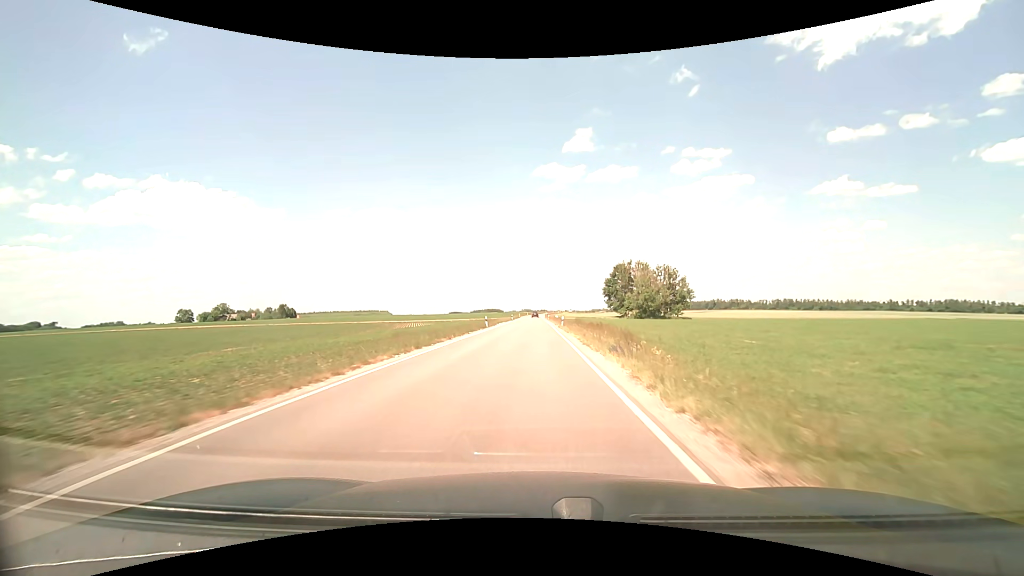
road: secondary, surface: asphalt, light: Day
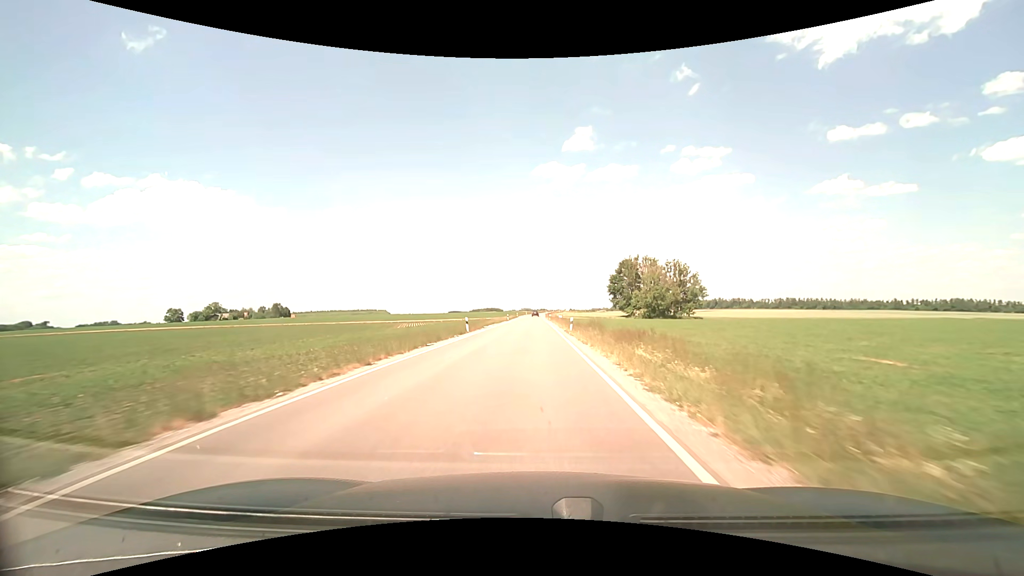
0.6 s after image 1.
(0.0, +12.3) m; 0°
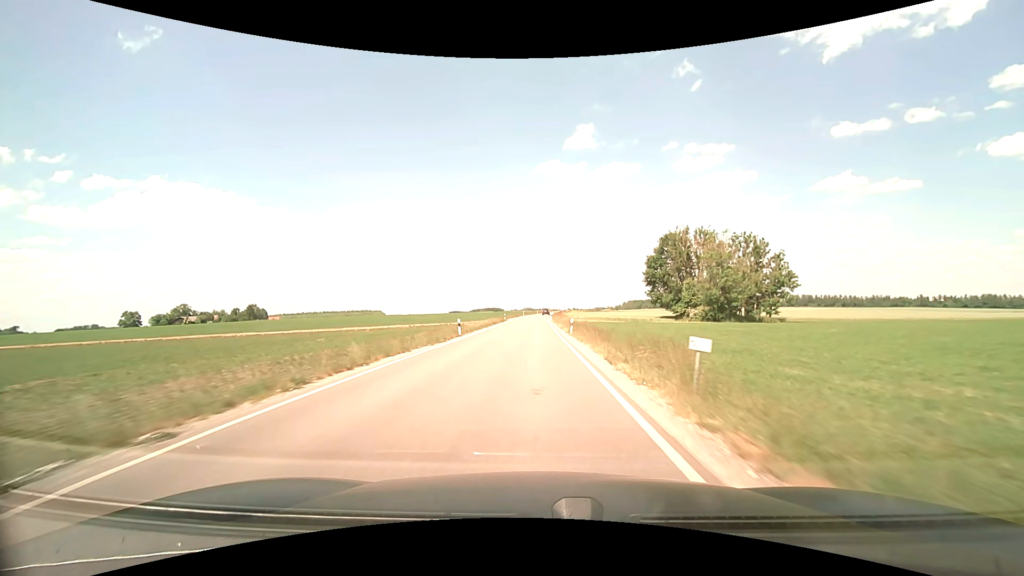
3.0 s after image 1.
(+0.1, +50.4) m; 0°
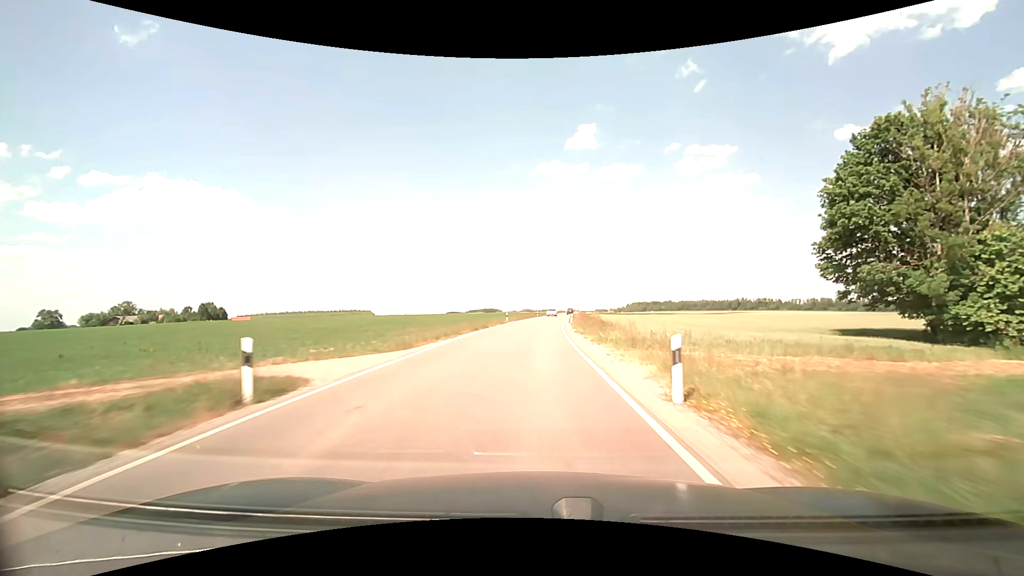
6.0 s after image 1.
(-0.4, +64.9) m; 0°
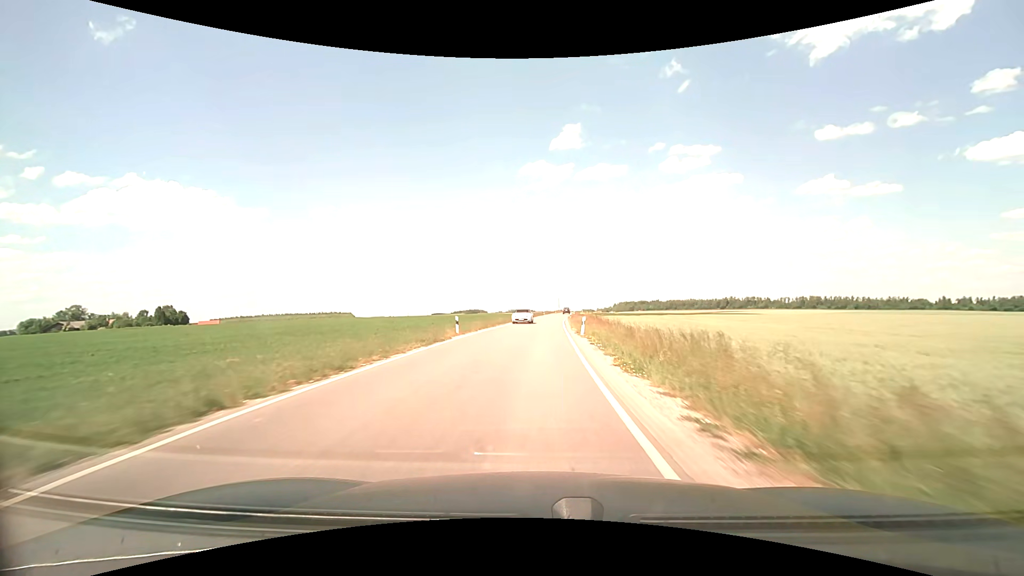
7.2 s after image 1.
(+0.4, +26.1) m; +2°
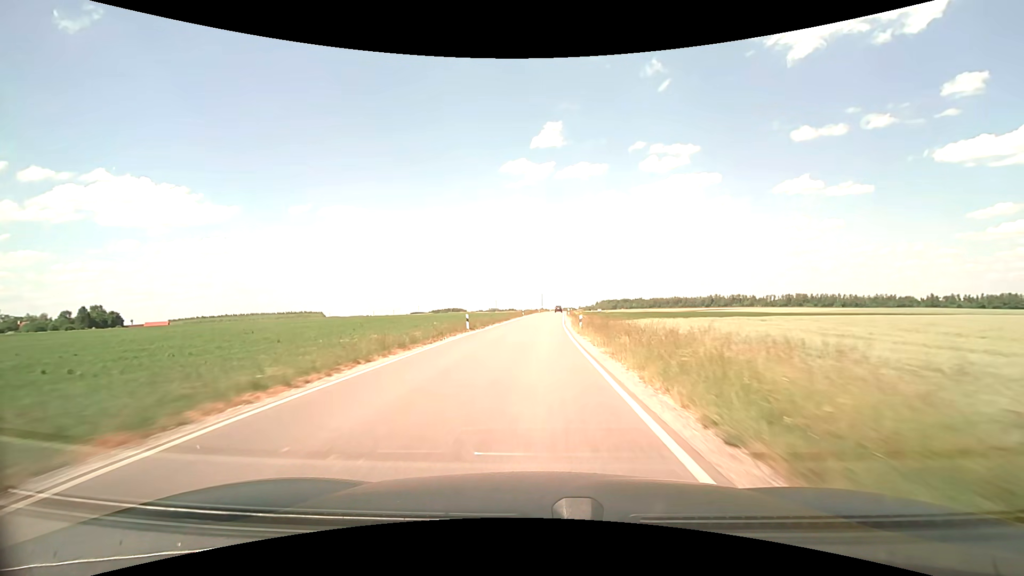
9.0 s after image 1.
(+0.8, +39.1) m; +2°
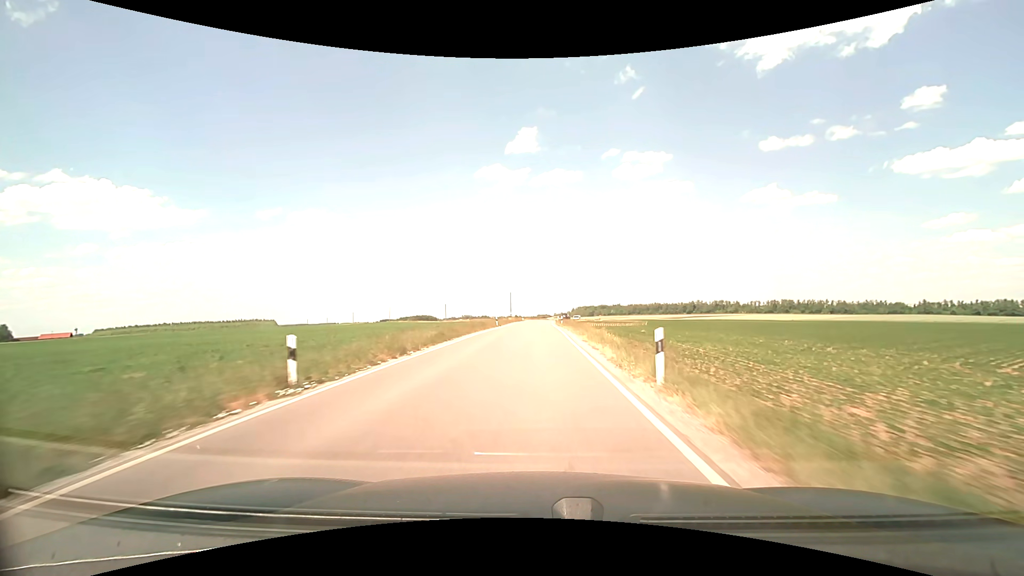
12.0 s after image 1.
(+2.0, +65.7) m; +3°
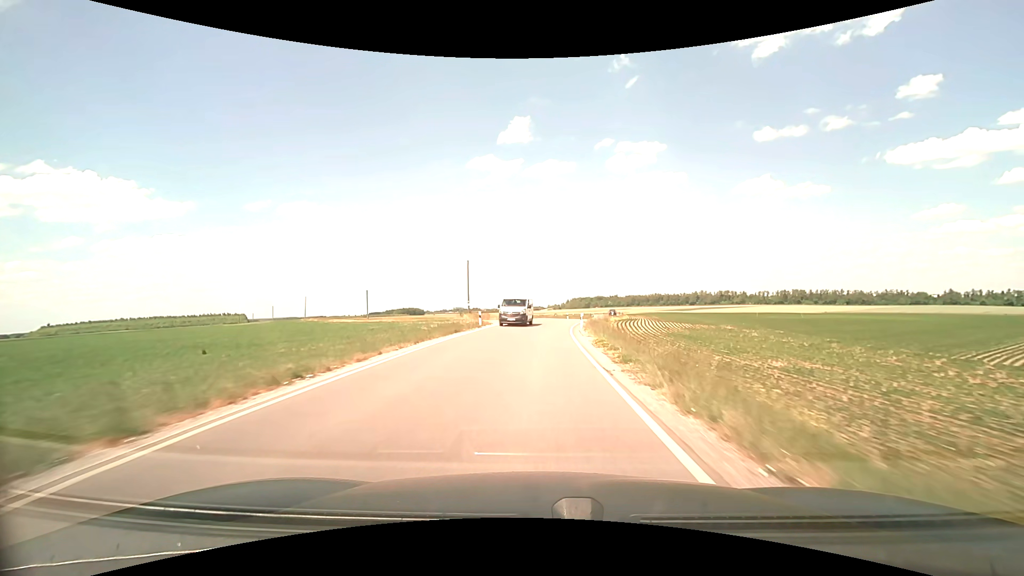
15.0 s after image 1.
(+0.5, +62.9) m; +1°
(0, +10) (0, +20) (+1, +30) (+1, +40) (+3, +50) (+5, +60) (+7, +69) (+9, +79) (+11, +89) (+13, +99) m
